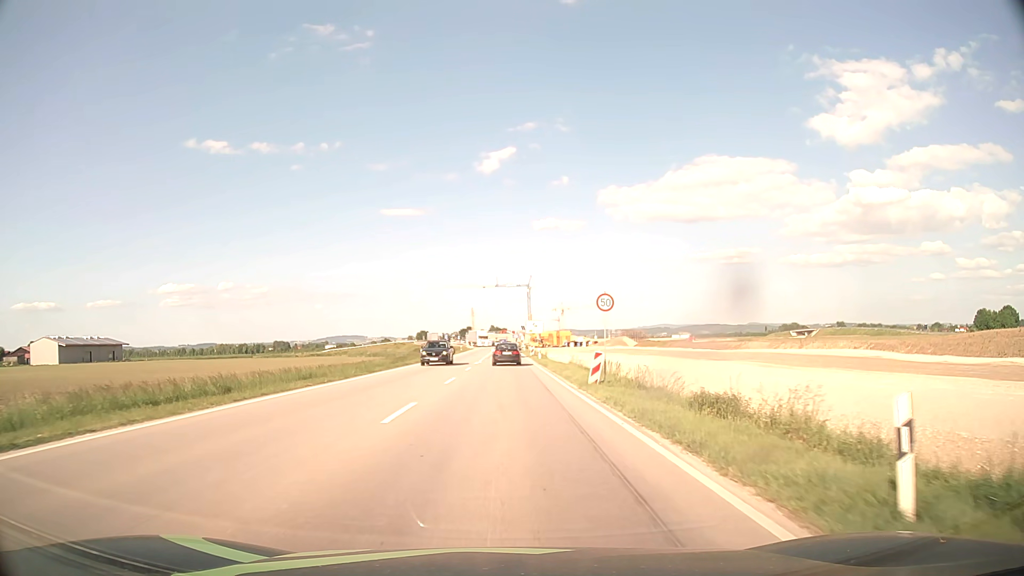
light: Day
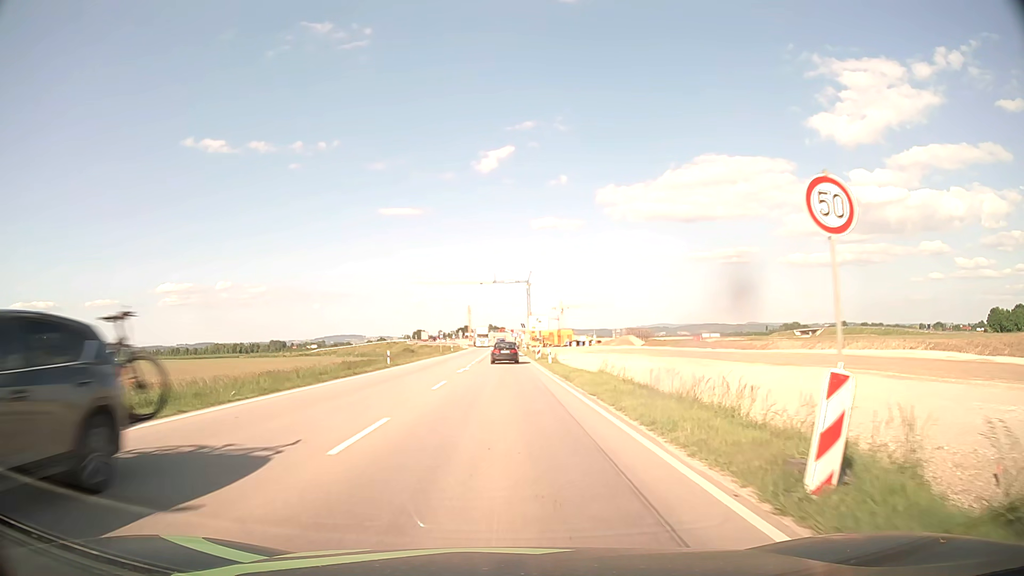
(0.0, +15.2) m; 0°
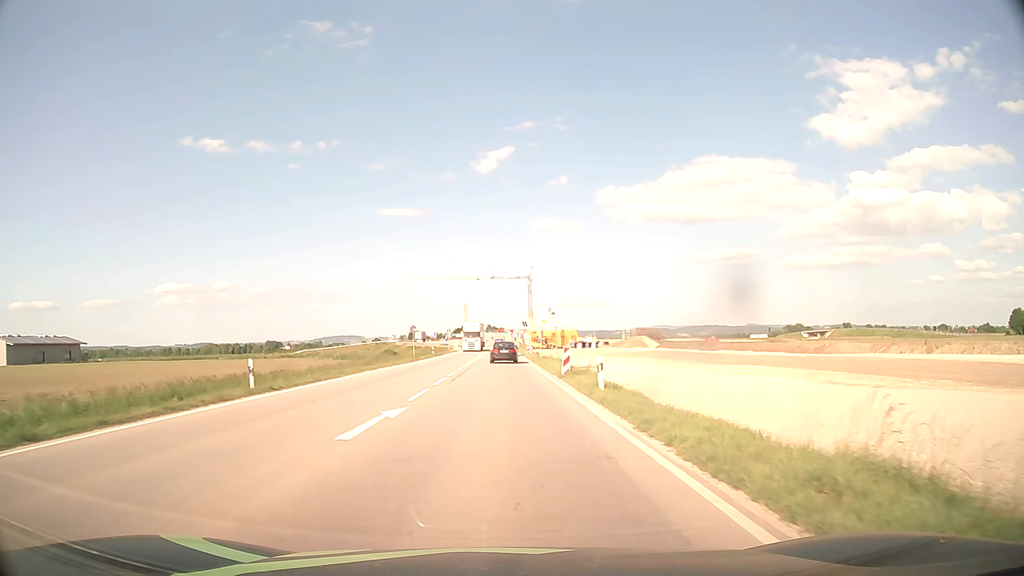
(0.0, +22.8) m; 0°
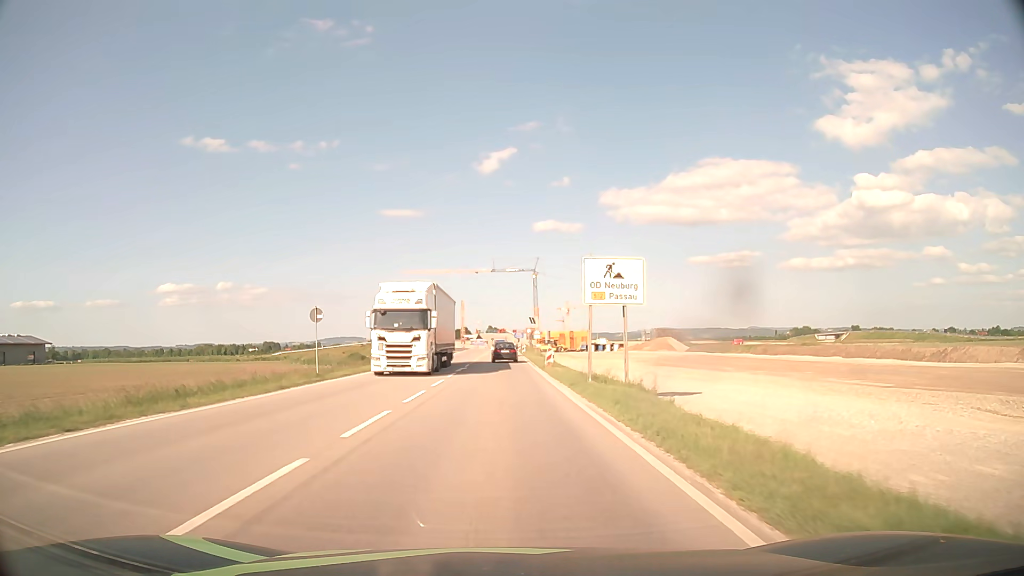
(-0.1, +30.4) m; 0°
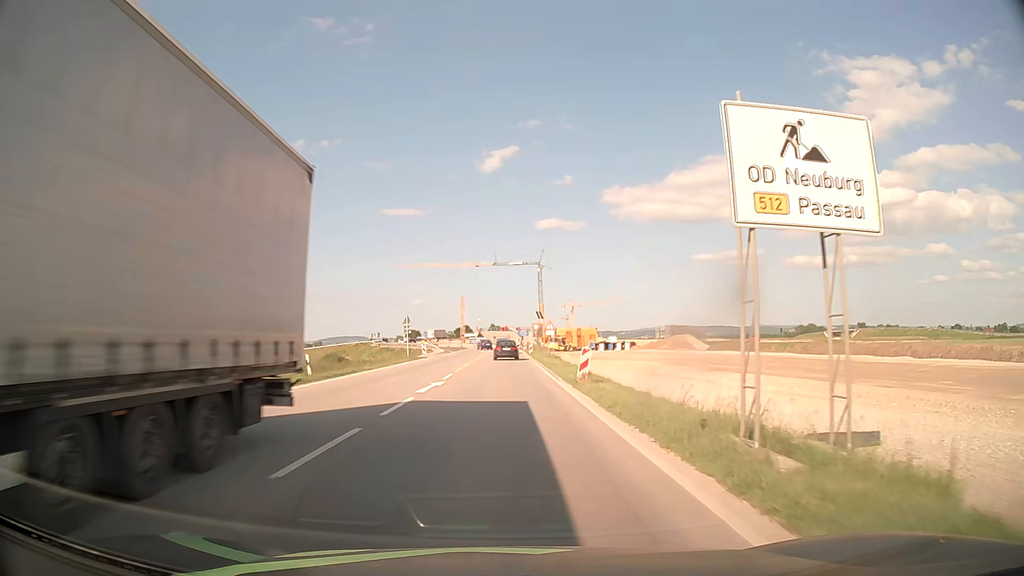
(0.0, +15.2) m; 0°
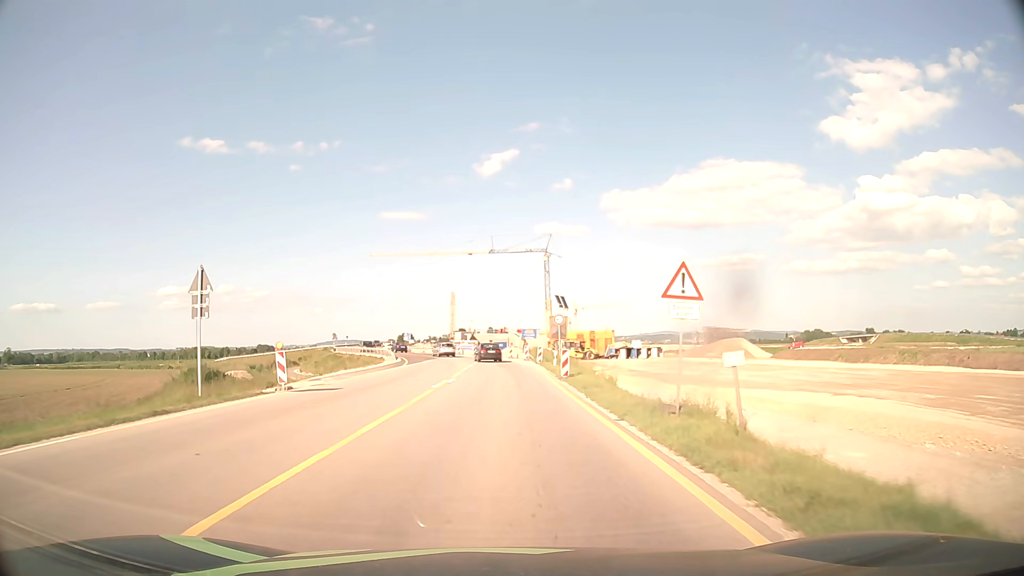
(-0.3, +38.0) m; 0°
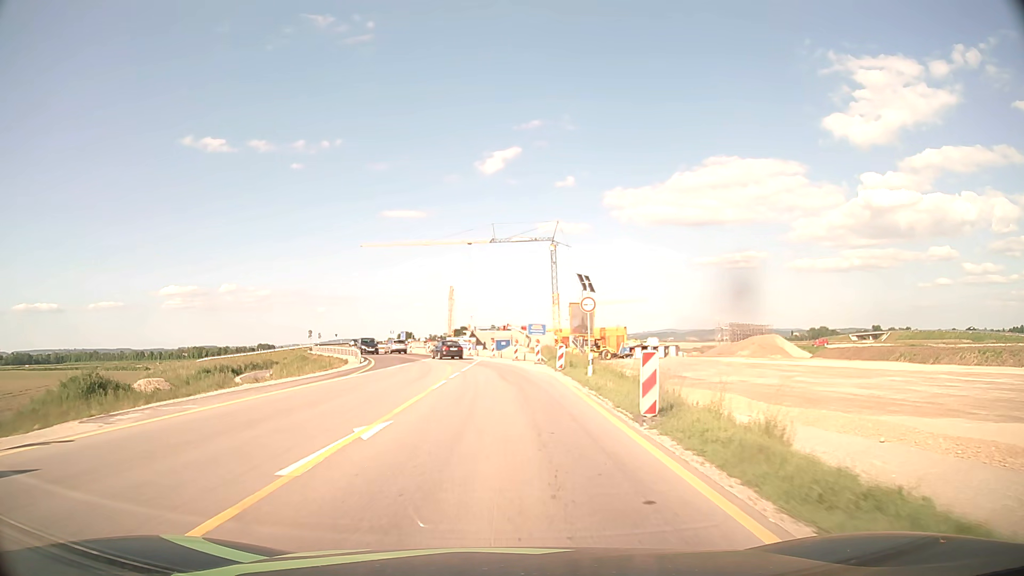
(0.0, +15.2) m; 0°
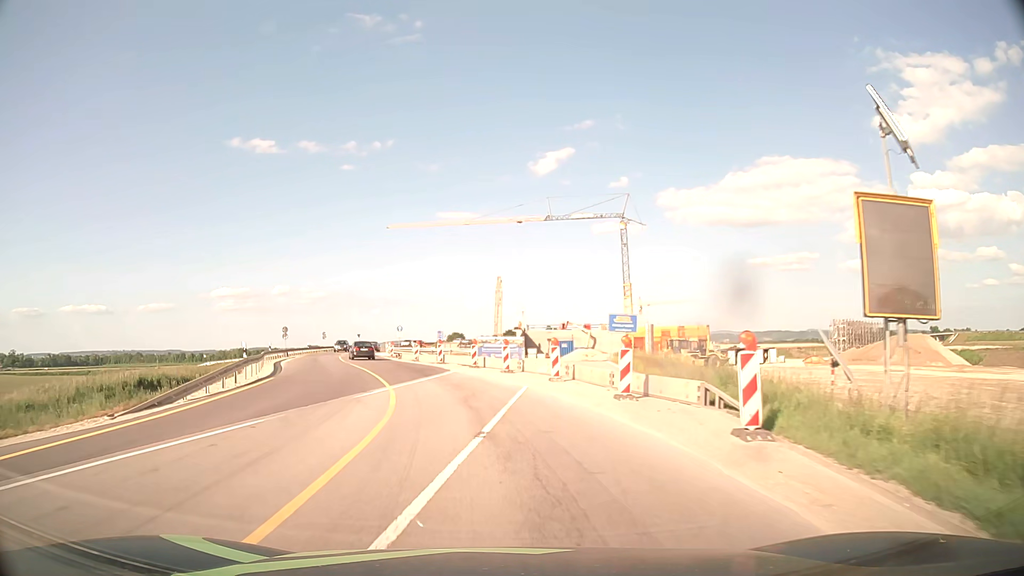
(-0.7, +30.4) m; -4°
(0, +10) (-2, +20) (-4, +30) (-7, +39) (-10, +49) (-13, +58) (-15, +68) (-17, +78) (-19, +88) (-20, +98) m
